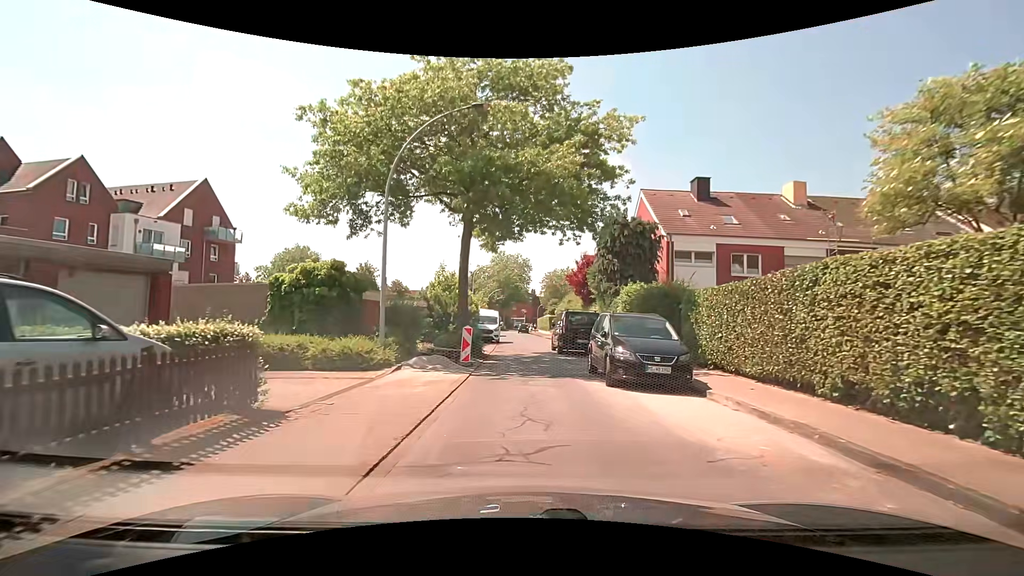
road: residential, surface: paved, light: Day
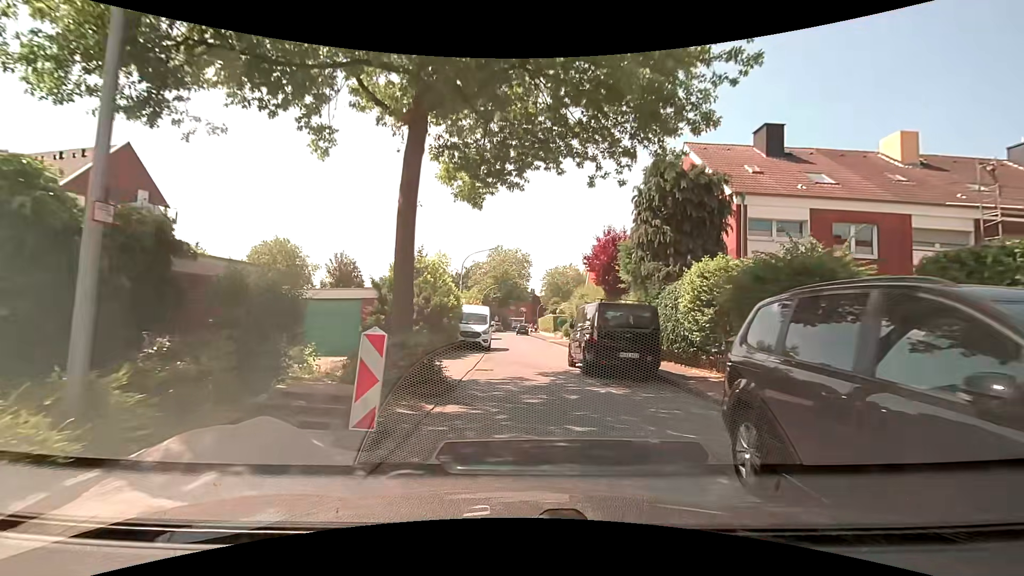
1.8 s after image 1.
(0.0, +9.9) m; +1°
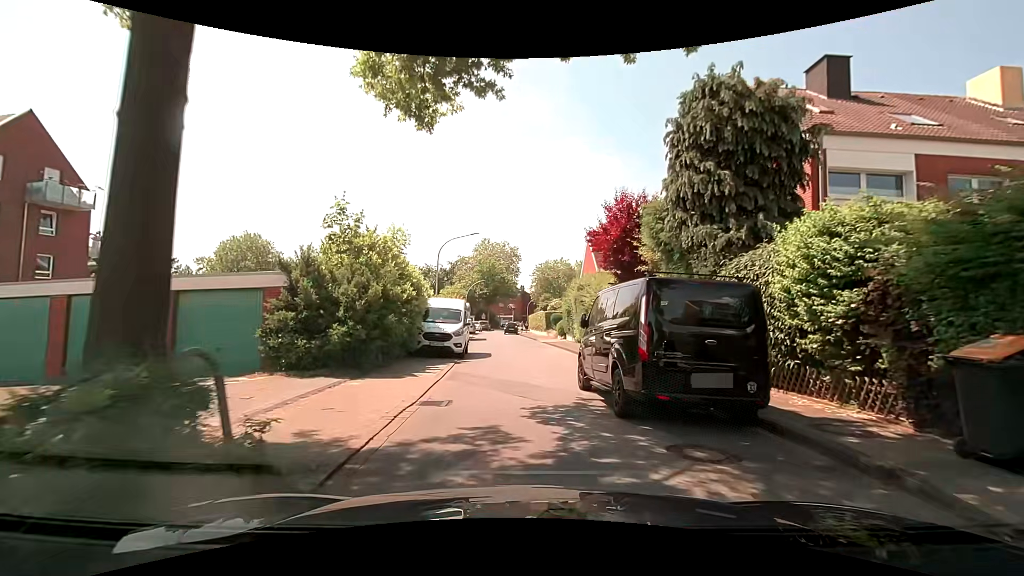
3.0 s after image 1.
(0.0, +6.4) m; 0°
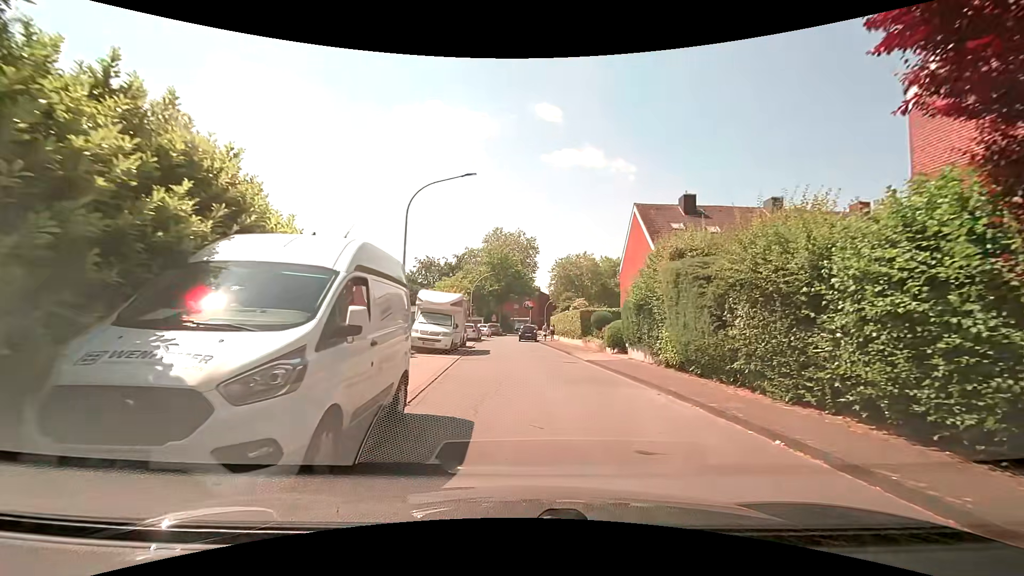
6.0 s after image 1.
(-0.3, +15.3) m; -1°
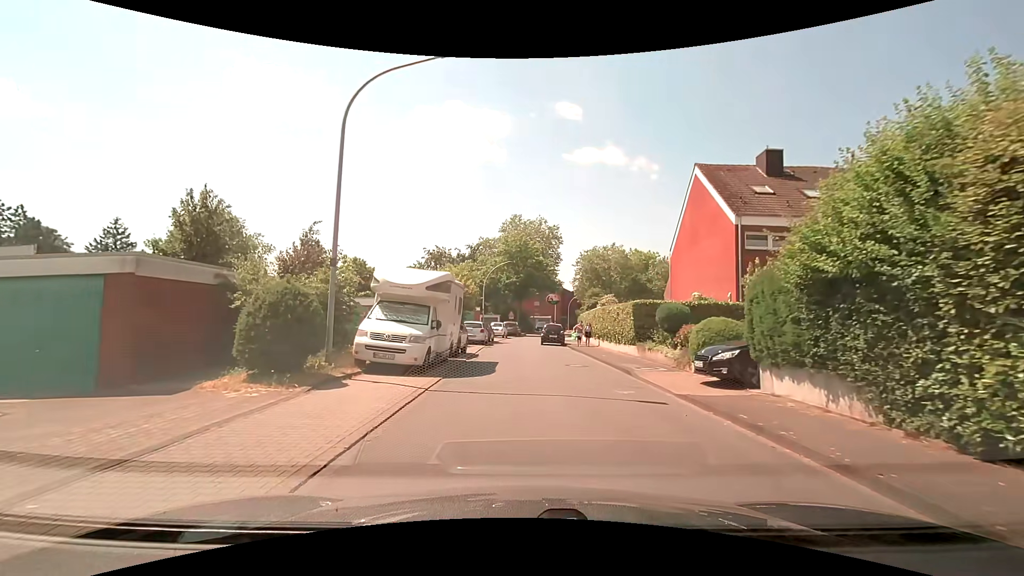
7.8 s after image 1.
(-0.1, +9.8) m; -3°
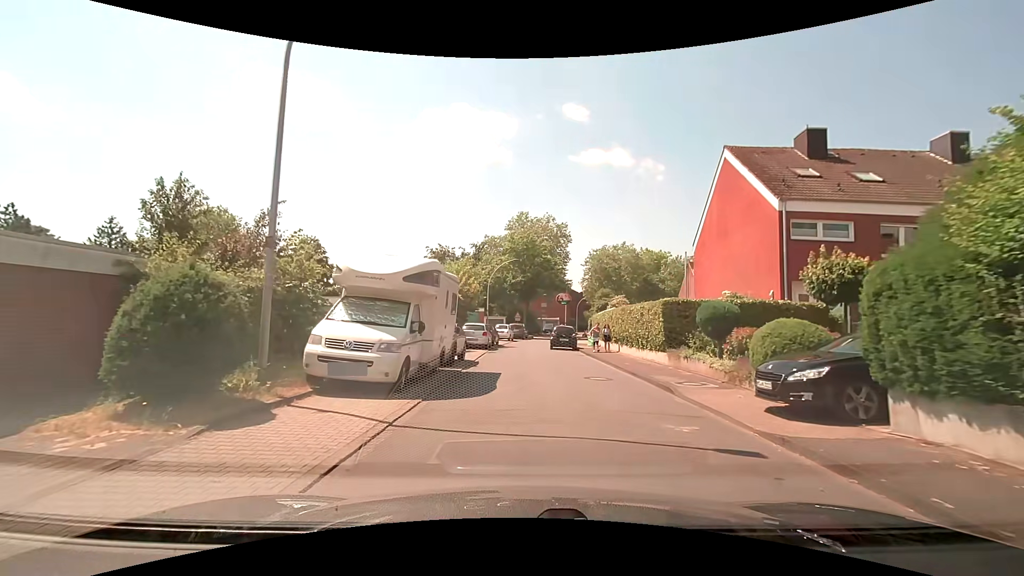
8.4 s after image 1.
(0.0, +3.4) m; 0°
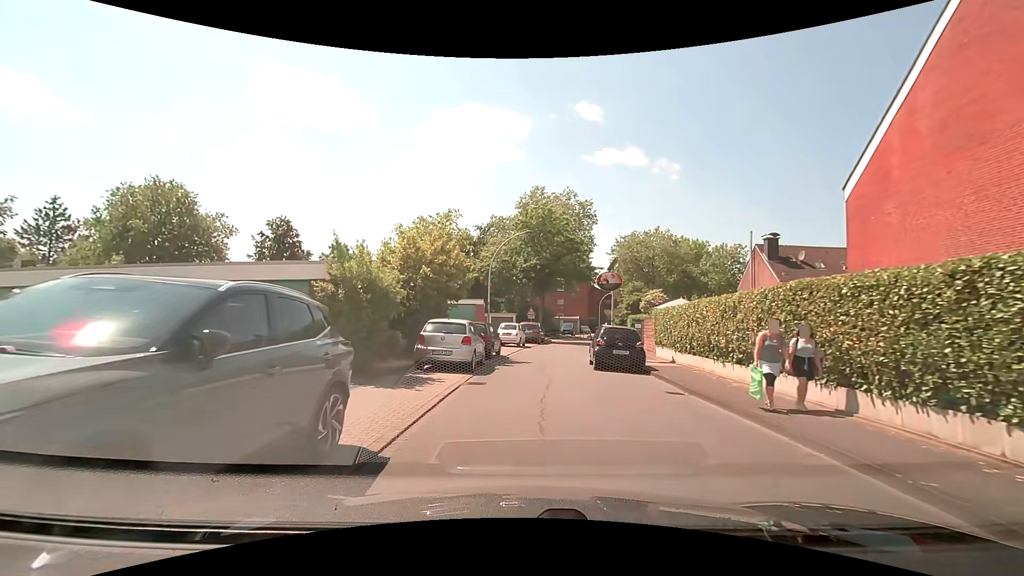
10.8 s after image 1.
(-0.2, +14.3) m; -2°
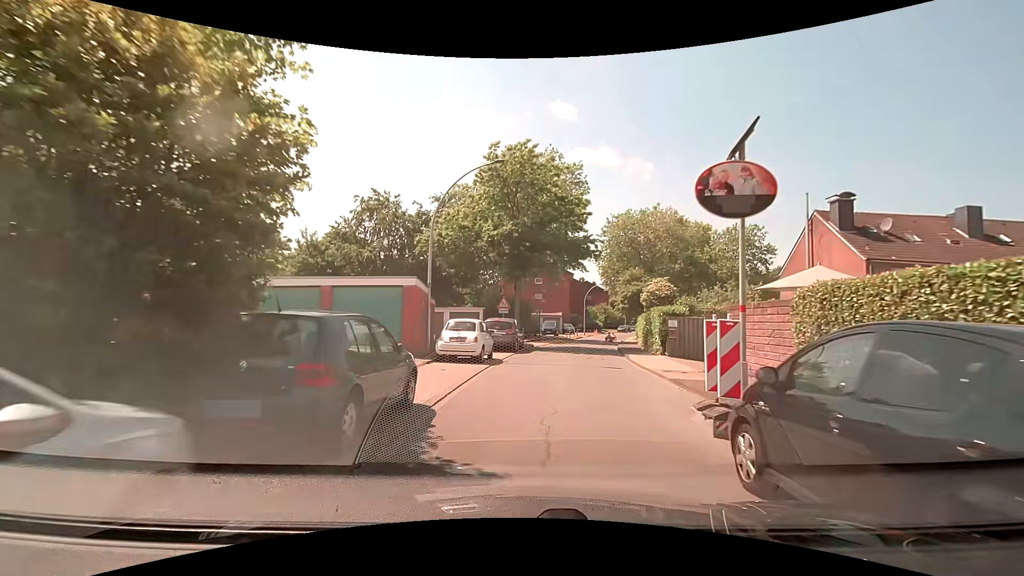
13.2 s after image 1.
(+0.3, +14.3) m; +3°
